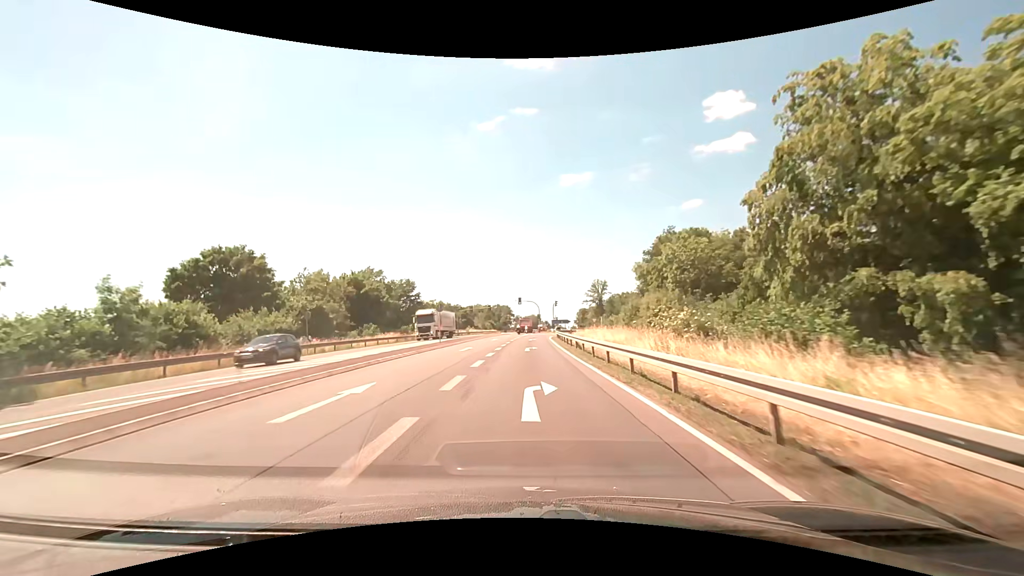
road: primary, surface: asphalt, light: Day
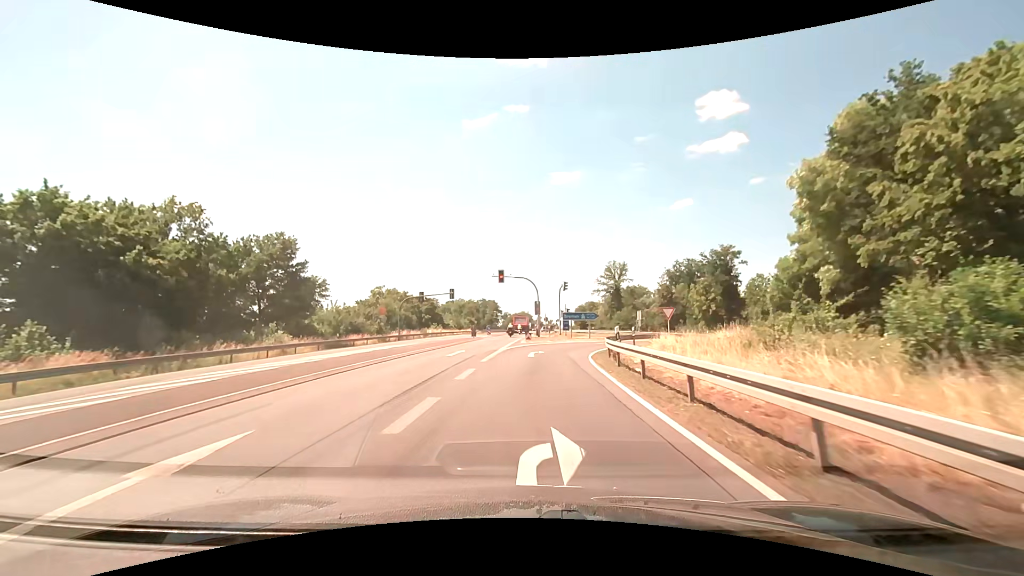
(+0.5, +44.8) m; +1°
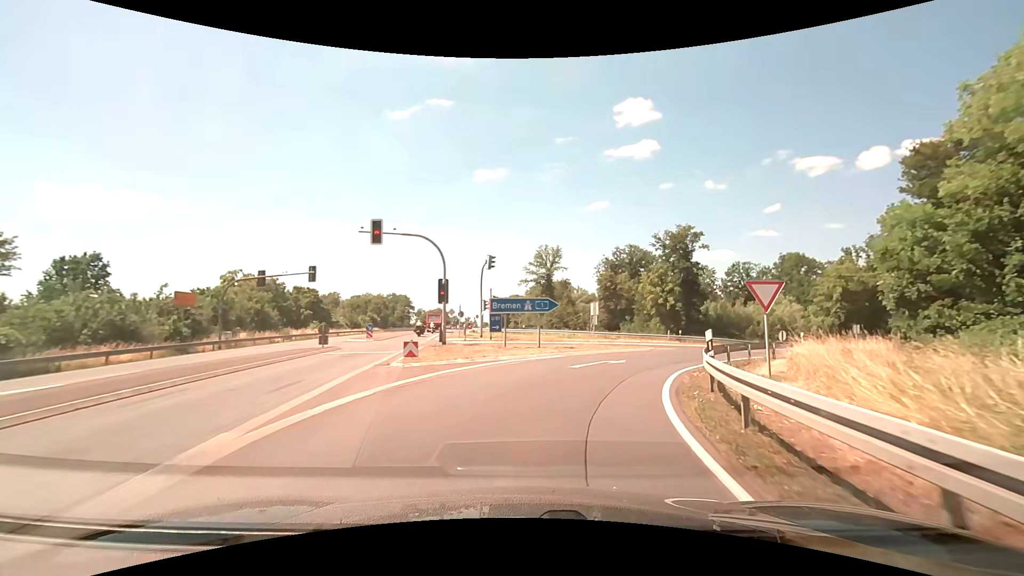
(+0.8, +22.4) m; +8°
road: motorway_link
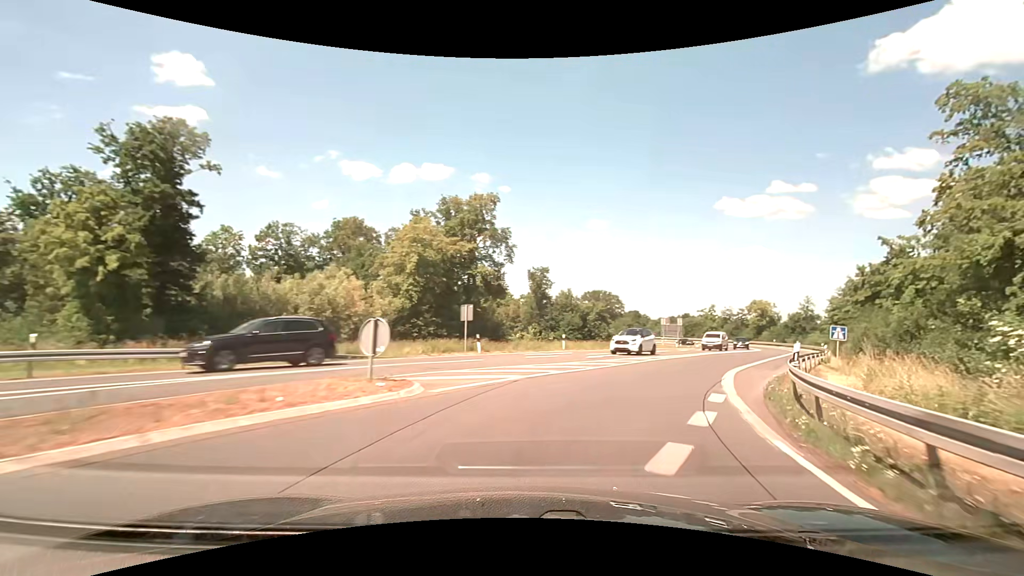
(+13.7, +32.7) m; +48°
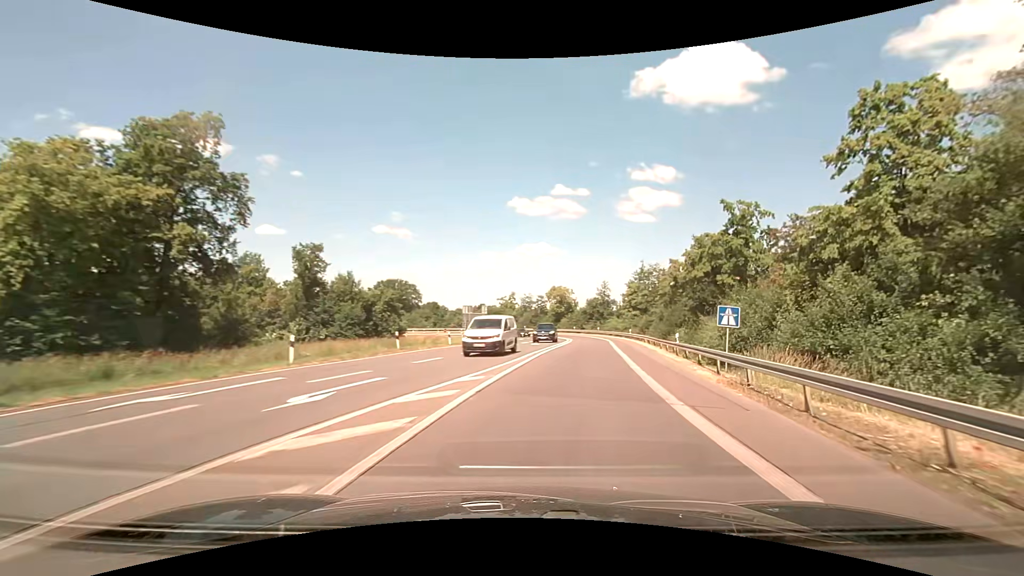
(+3.5, +16.3) m; +23°
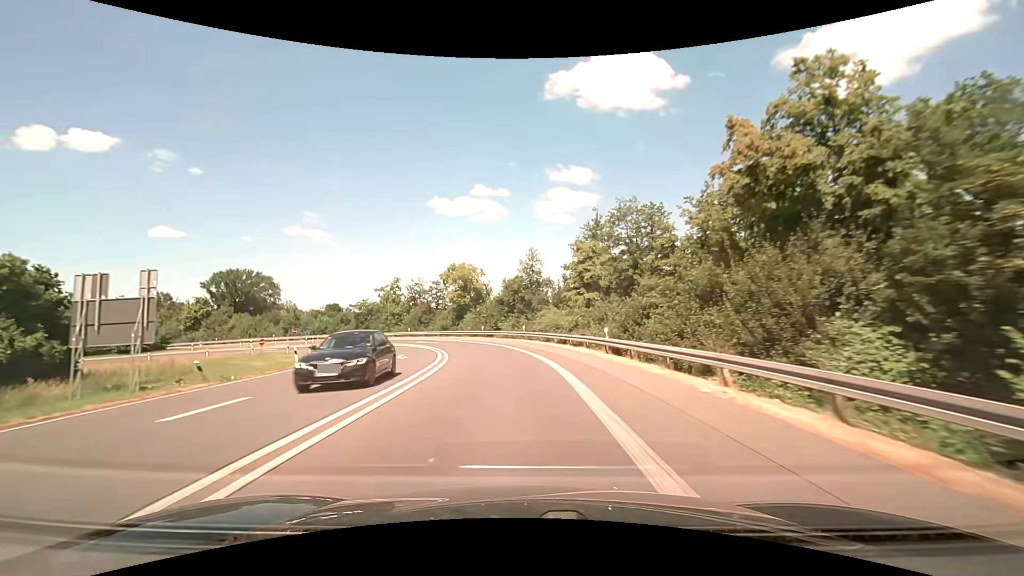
(+6.9, +40.8) m; +11°
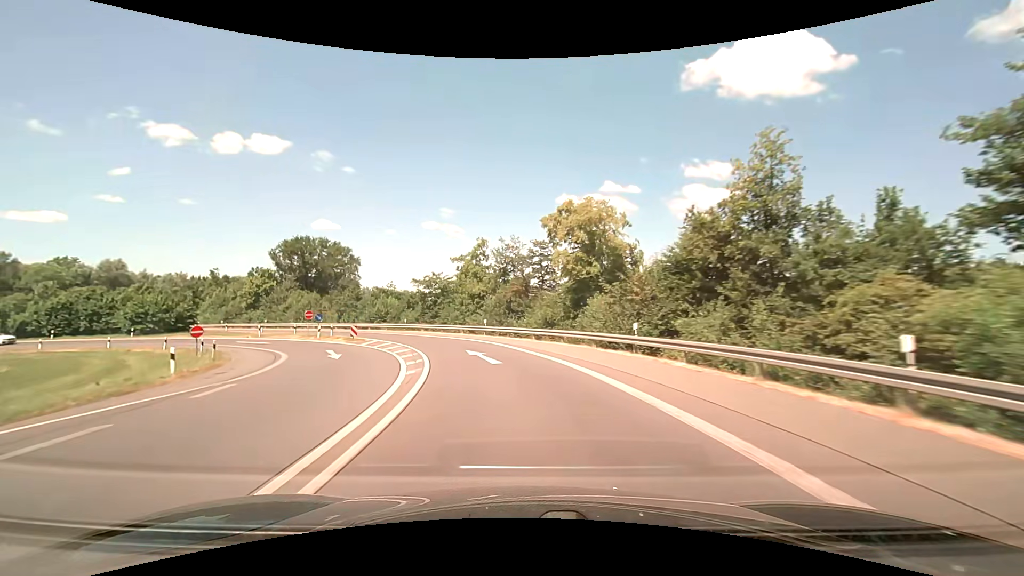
(-3.4, +33.9) m; -14°
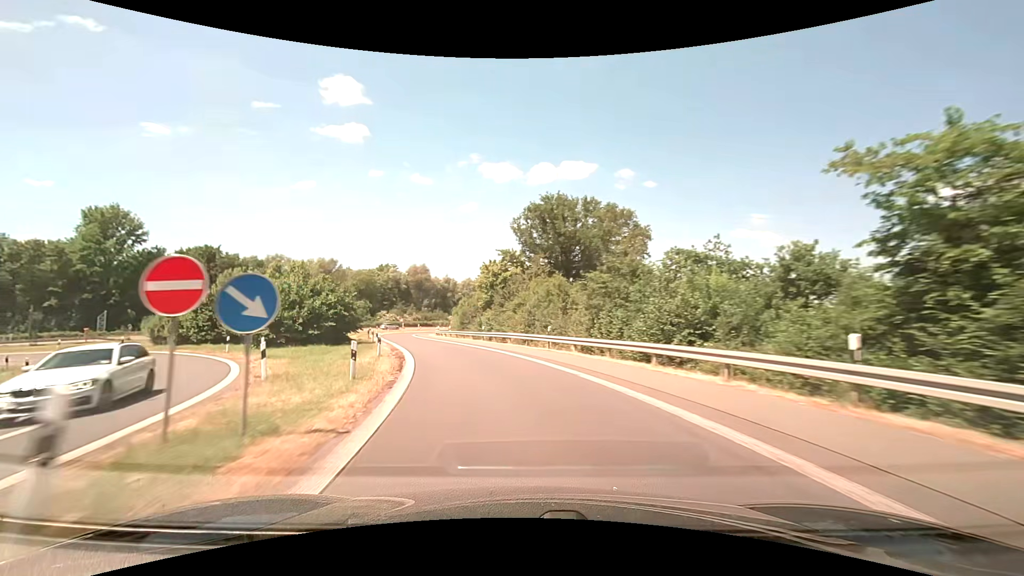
(-11.4, +41.7) m; -33°
(-1, +10) (-3, +20) (-6, +29) (-9, +39) (-12, +48) (-16, +58) (-19, +67) (-21, +77) (-22, +87) (-23, +97) m
